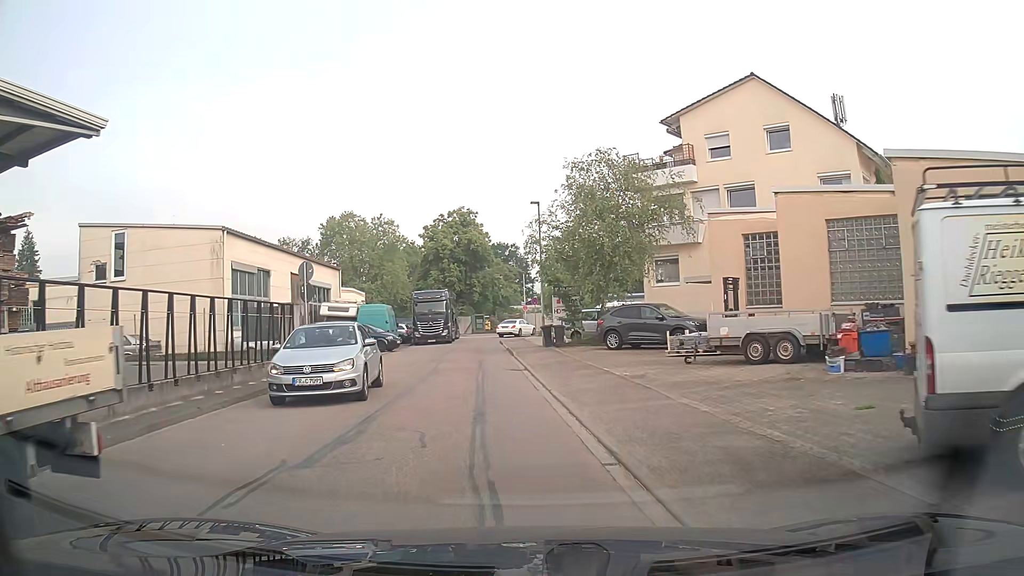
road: residential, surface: asphalt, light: Day
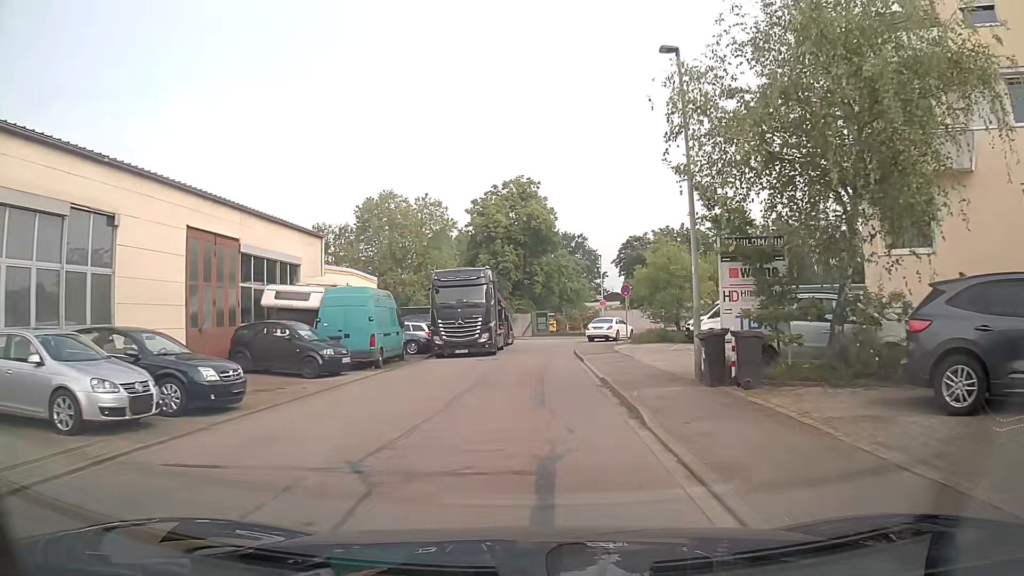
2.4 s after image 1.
(-1.1, +17.9) m; -5°
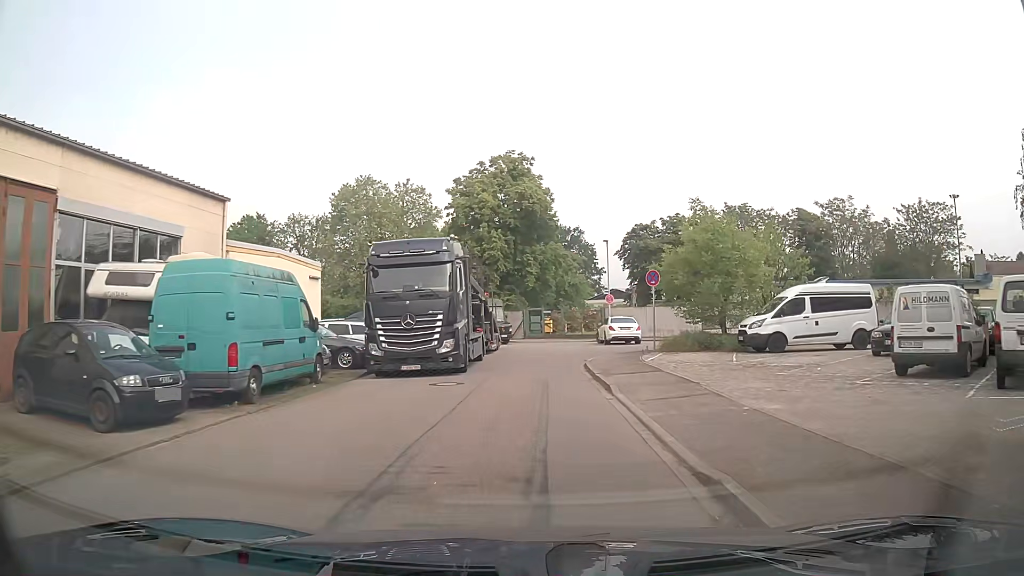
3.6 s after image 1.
(0.0, +9.7) m; 0°
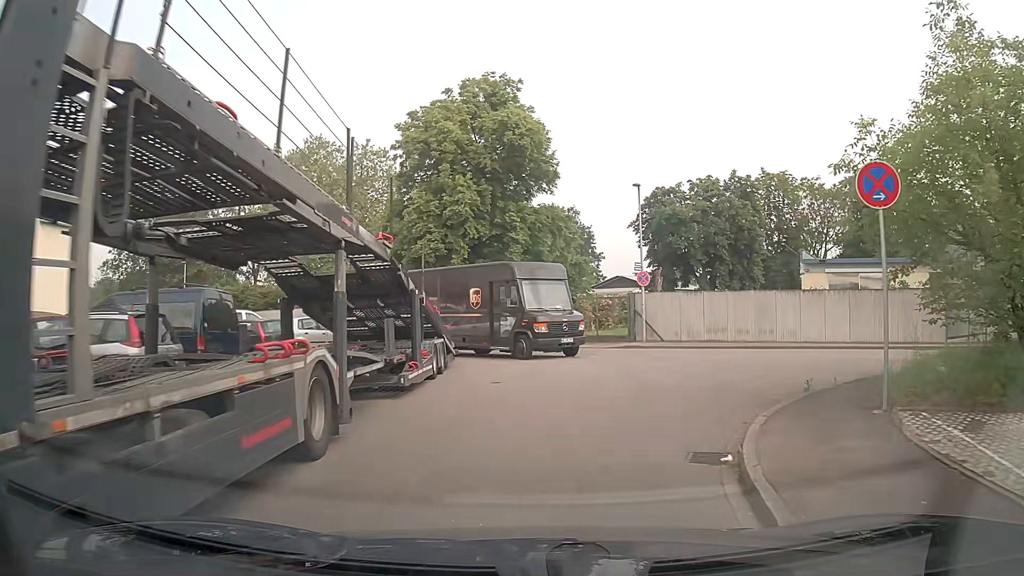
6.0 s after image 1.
(+0.2, +17.2) m; 0°
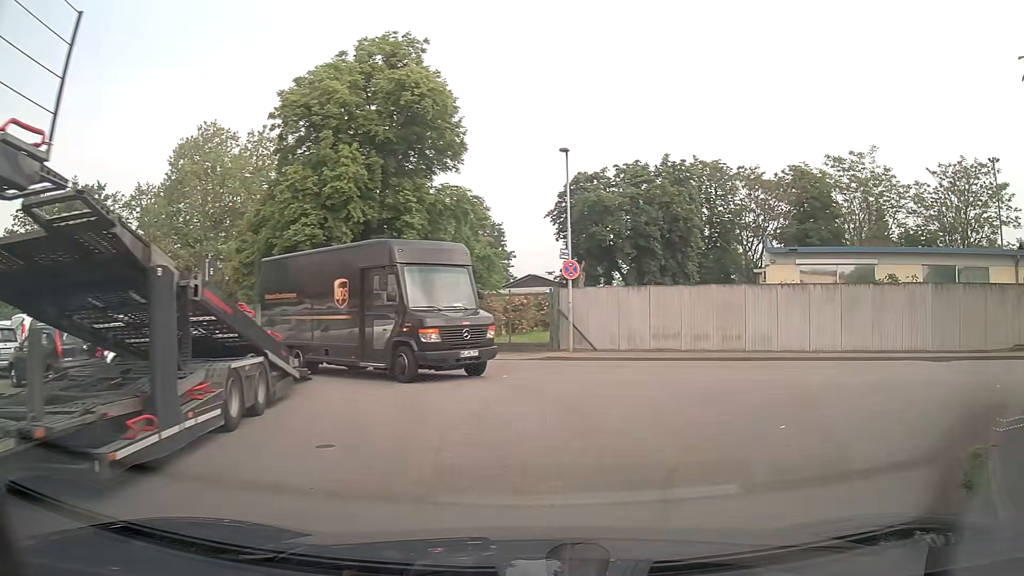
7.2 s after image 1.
(+0.4, +6.2) m; +9°
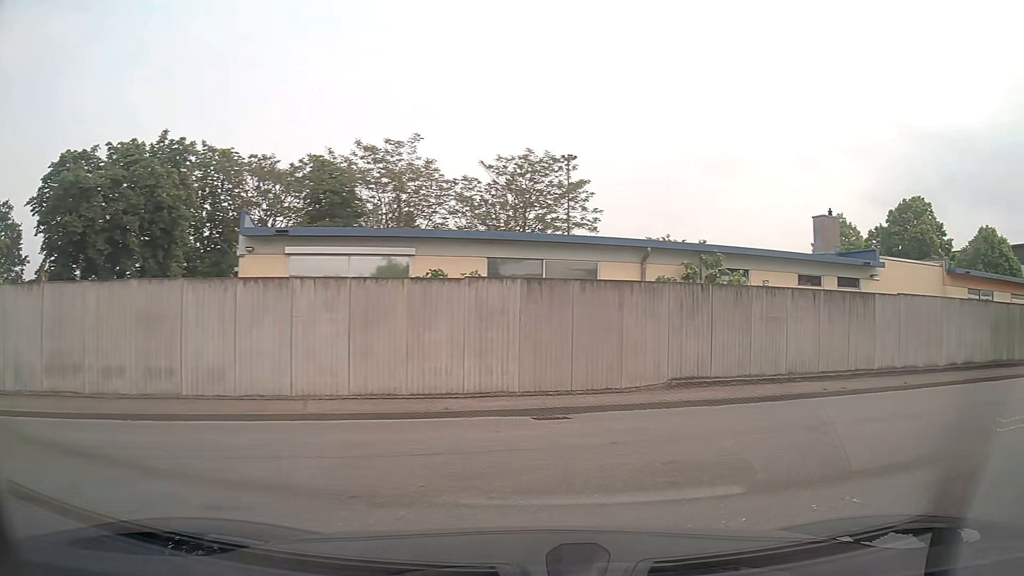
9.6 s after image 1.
(+2.9, +8.3) m; +41°
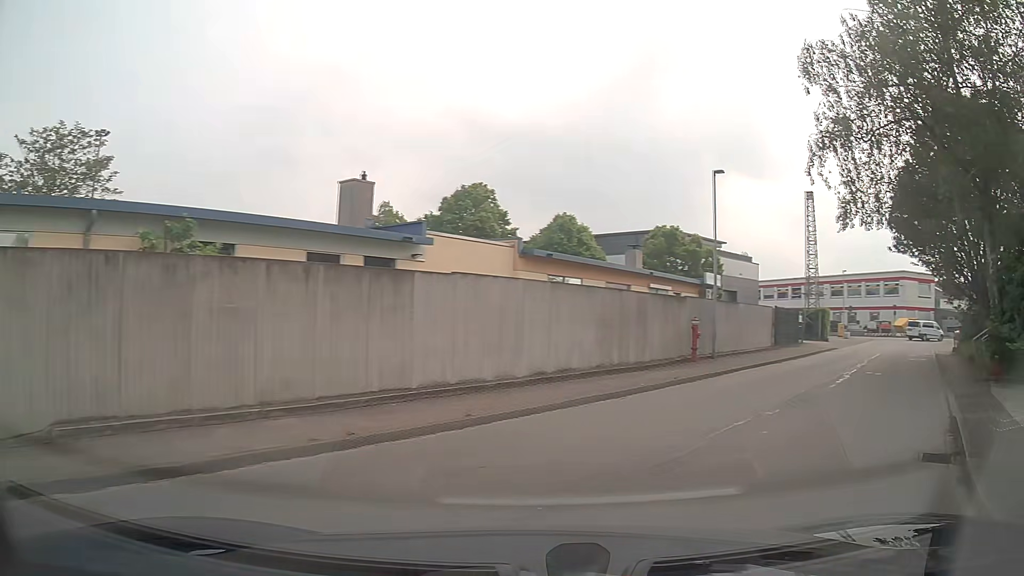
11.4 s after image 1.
(+2.0, +6.0) m; +40°
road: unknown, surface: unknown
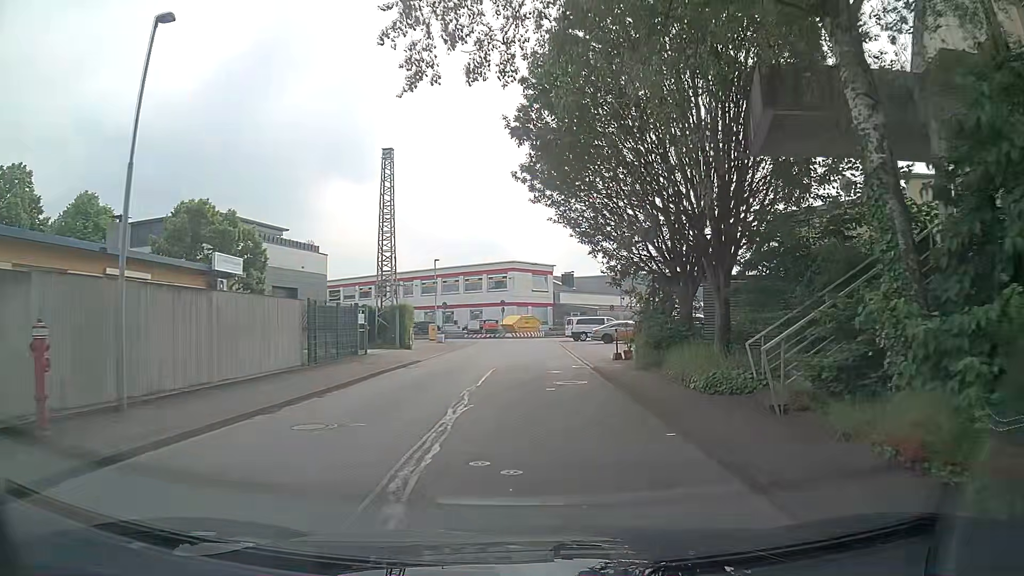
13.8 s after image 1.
(+5.2, +12.4) m; +32°
(0, +10) (0, +20) (0, +30) (+1, +40) (+1, +50) (-2, +59) (-11, +63) (-21, +65) (-31, +67) (-40, +69) m
